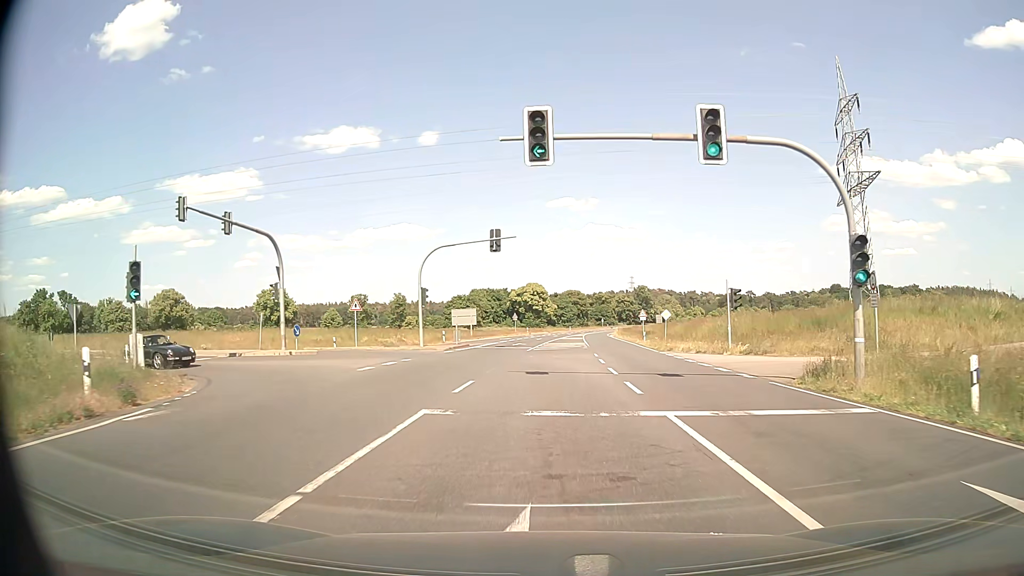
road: primary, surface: asphalt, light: Day
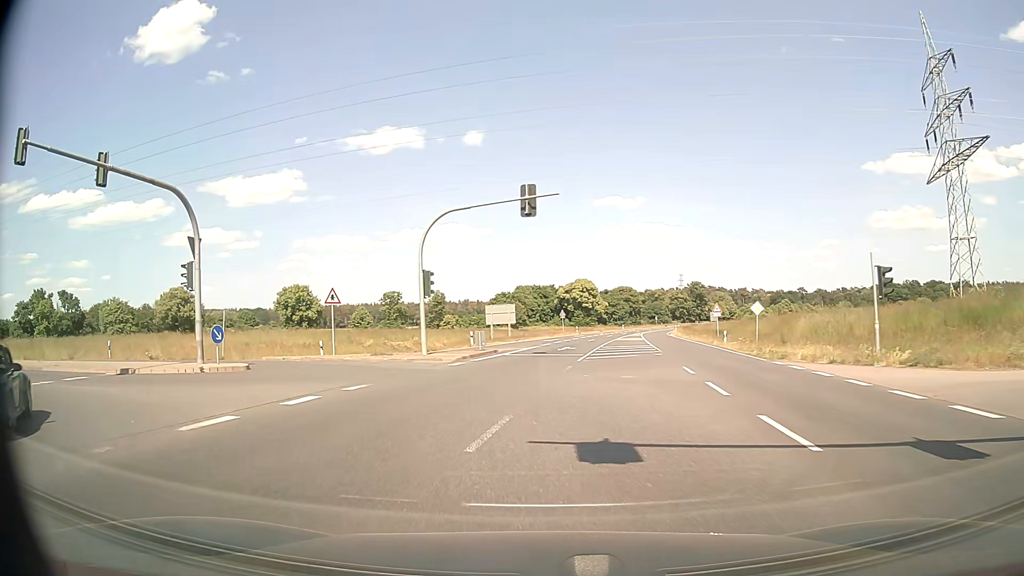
(-0.2, +12.4) m; -4°
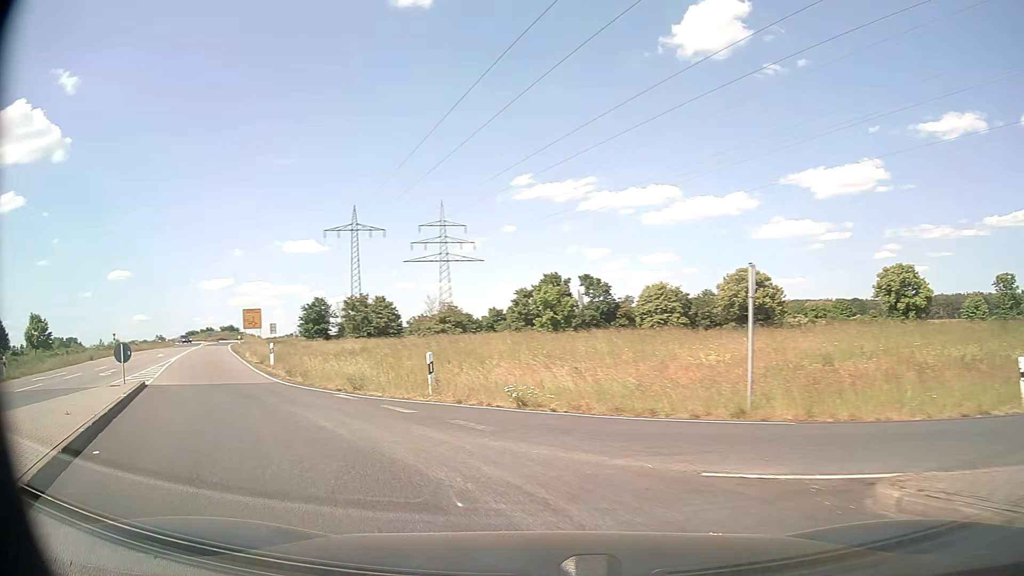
(-8.8, +23.3) m; -51°
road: secondary
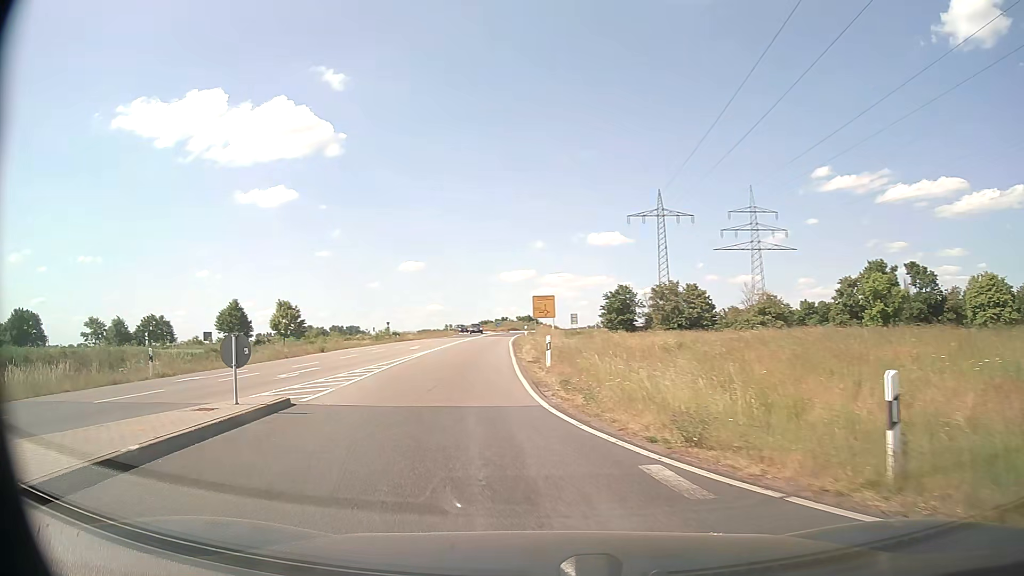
(-2.2, +9.4) m; -25°
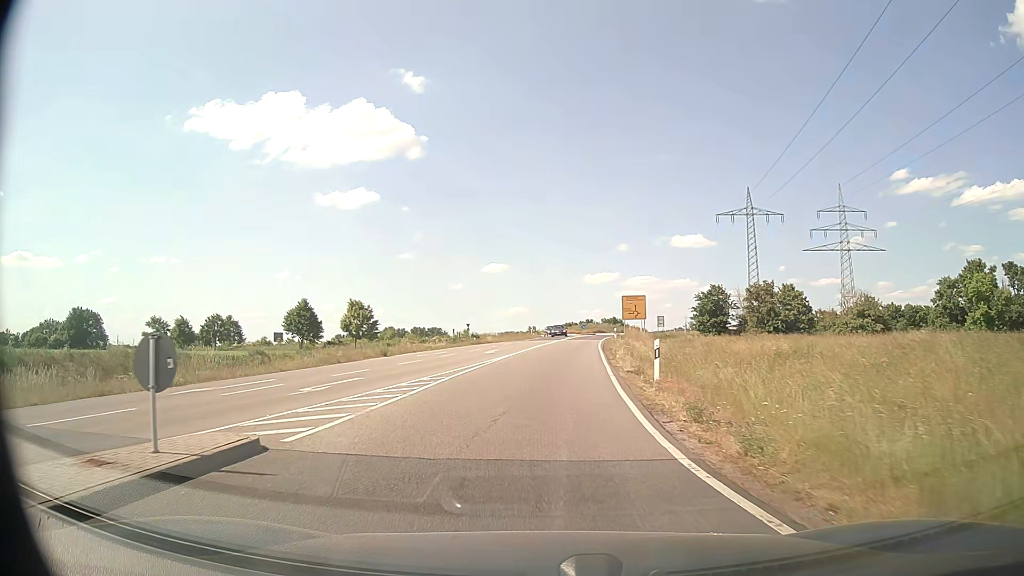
(-0.5, +5.1) m; -9°
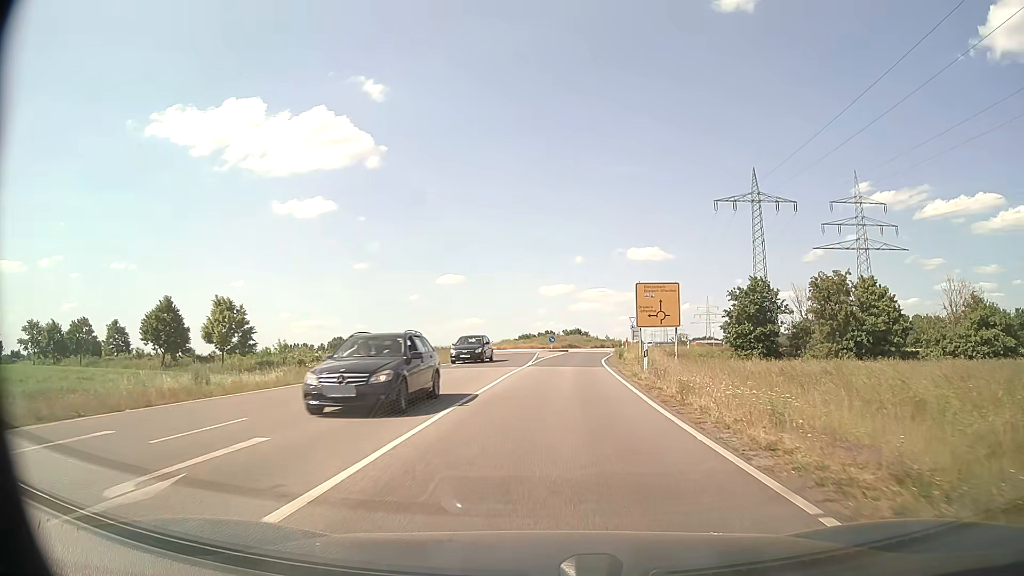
(+0.5, +30.1) m; +4°
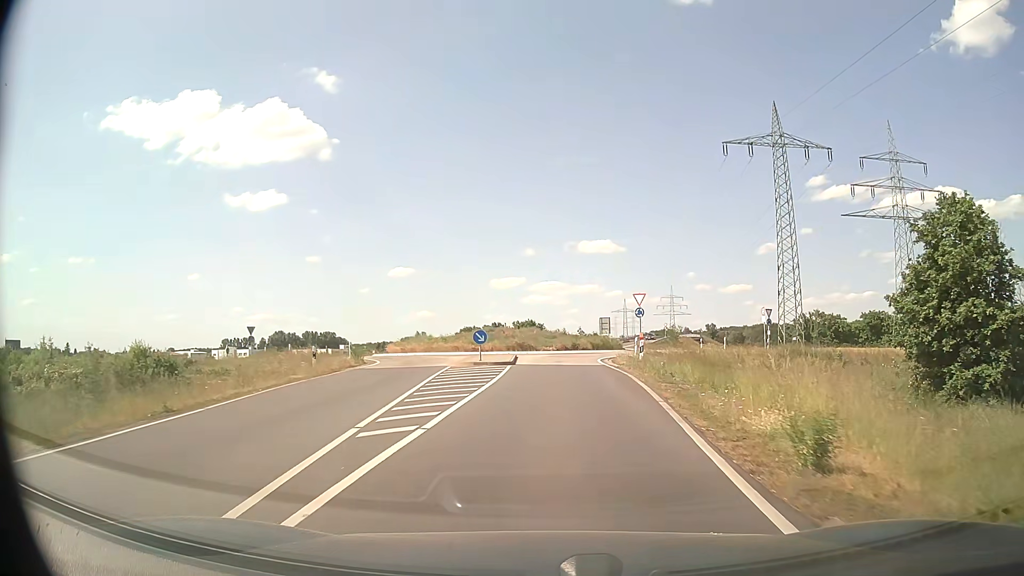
(+1.2, +33.6) m; +4°
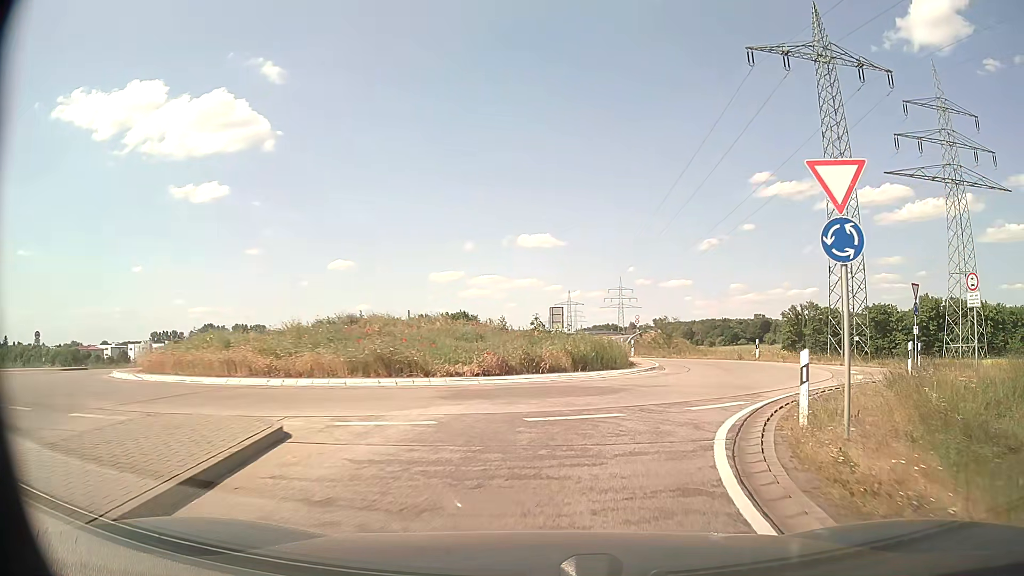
(+0.8, +29.5) m; +5°
(+1, +10) (+5, +19) (+6, +29) (+4, +39) (+3, +49) (+3, +59) (+5, +69) (+7, +79) (+9, +88) (+11, +98) m
